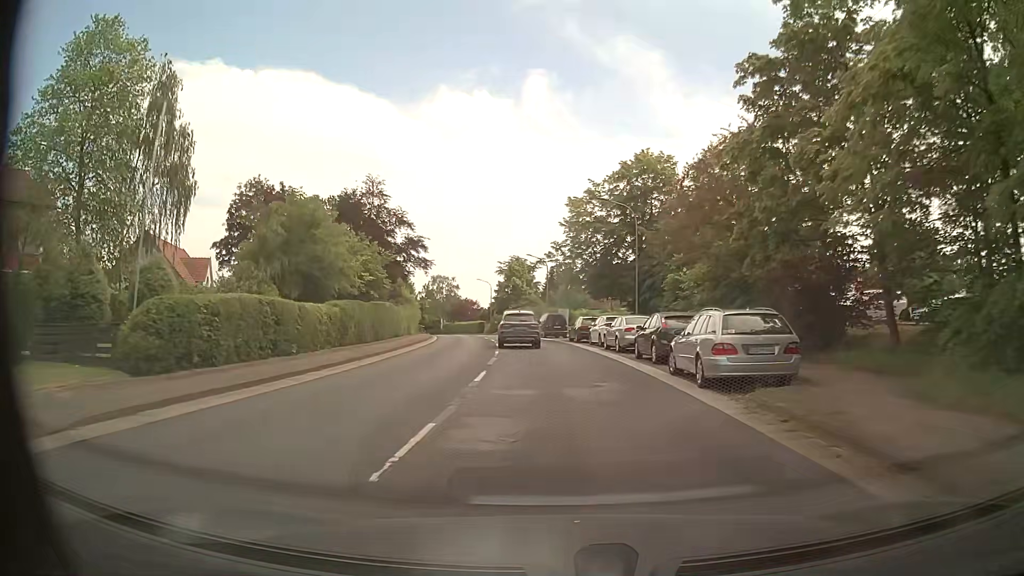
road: secondary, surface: asphalt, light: Day
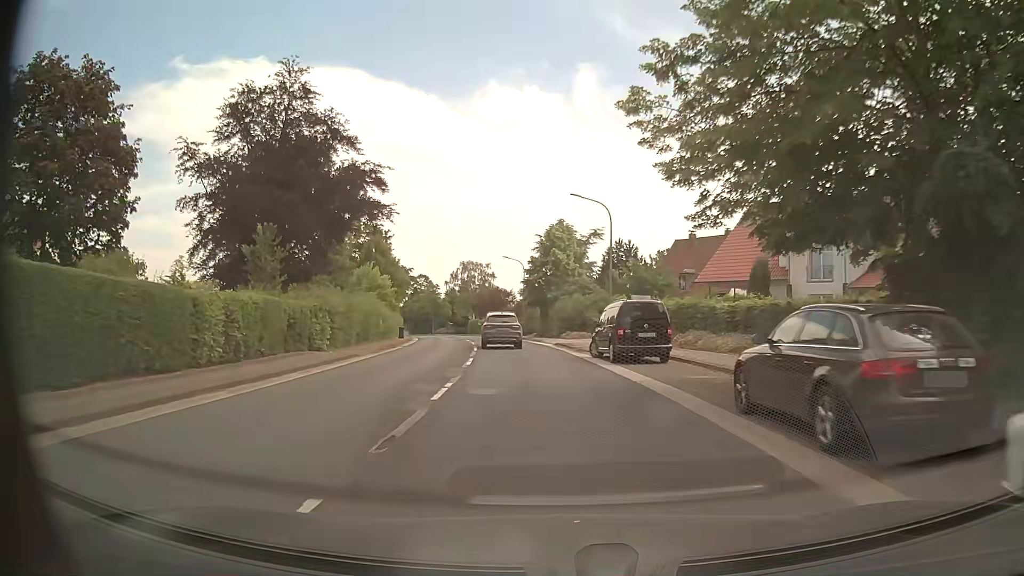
(-0.8, +30.9) m; -4°
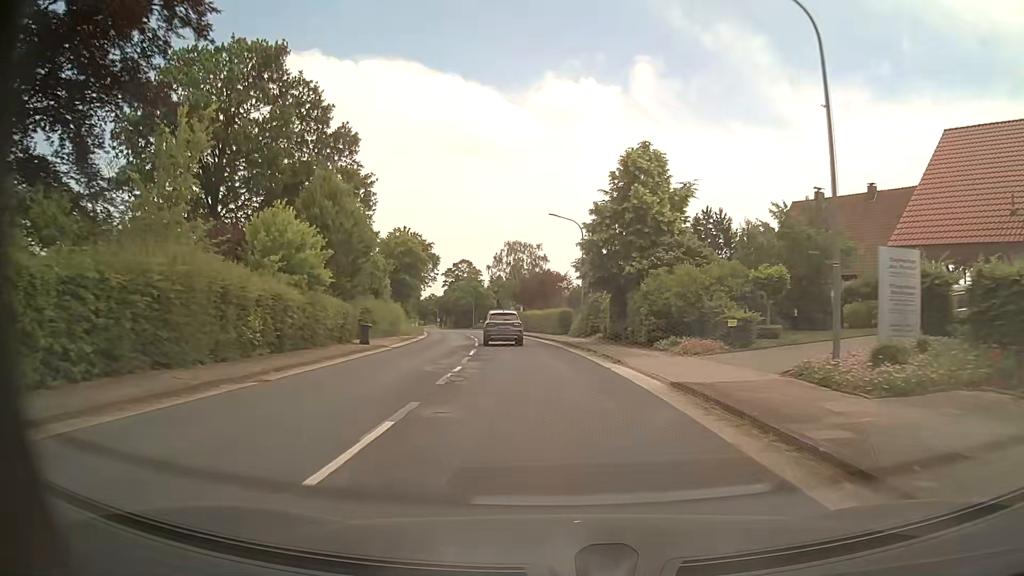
(-1.1, +23.9) m; -5°
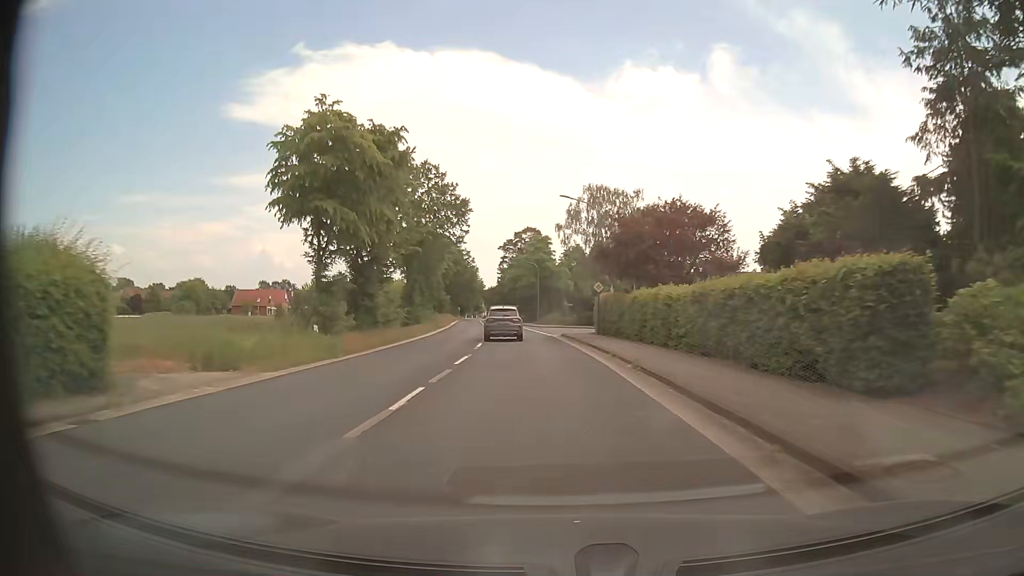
(-2.8, +41.7) m; -7°
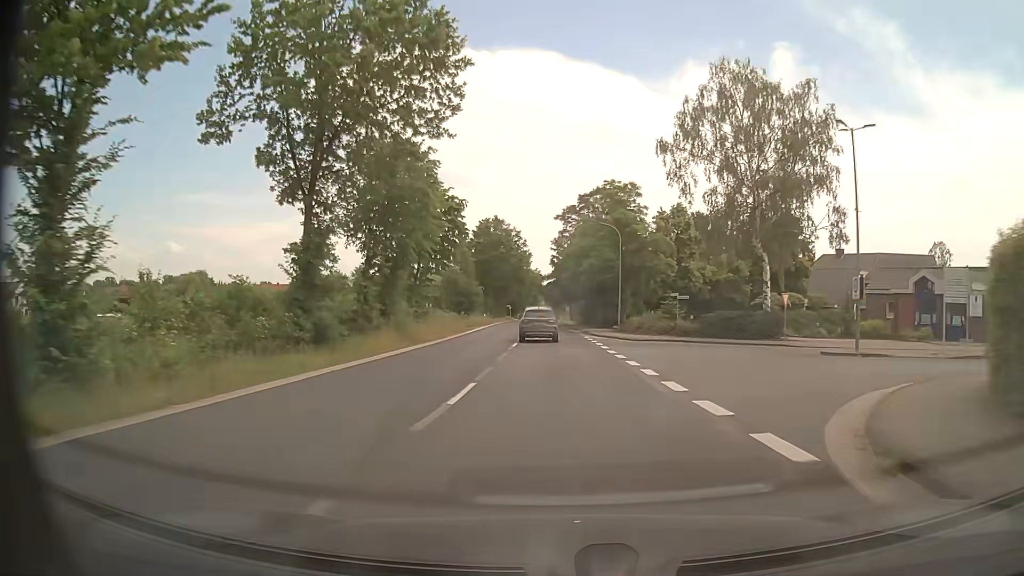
(-1.9, +35.1) m; -5°
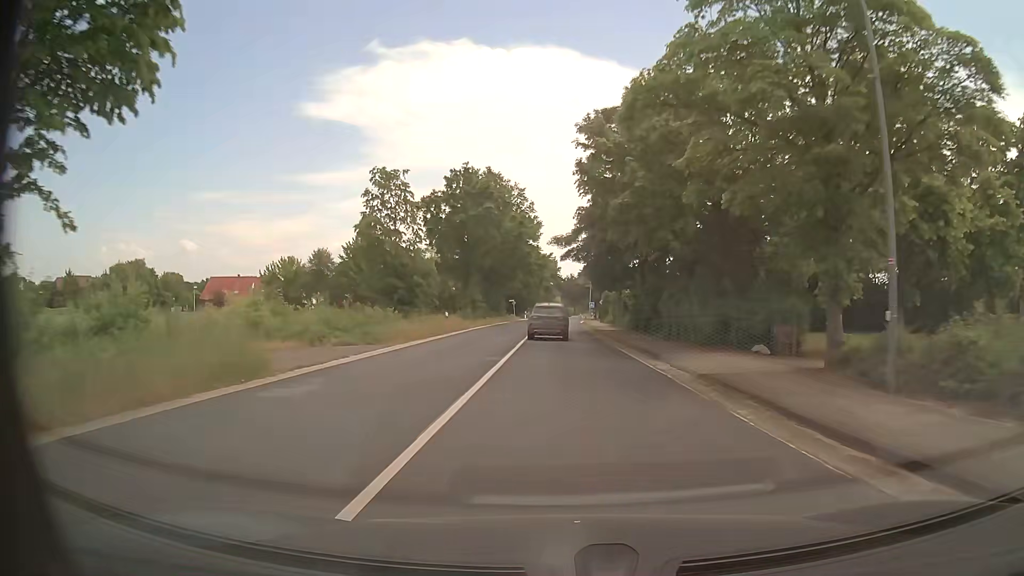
(-0.6, +36.6) m; -1°
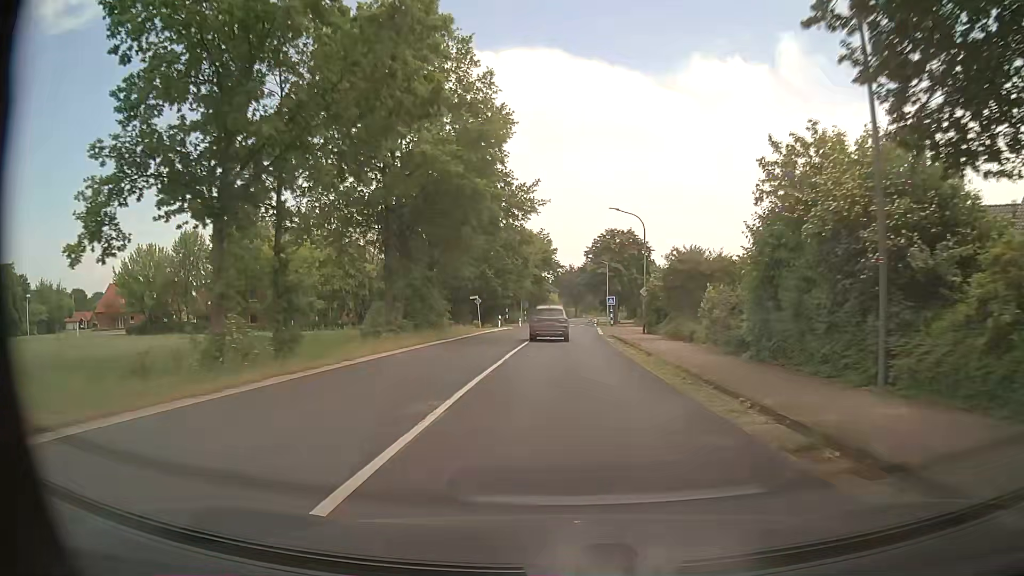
(-0.1, +42.7) m; 0°
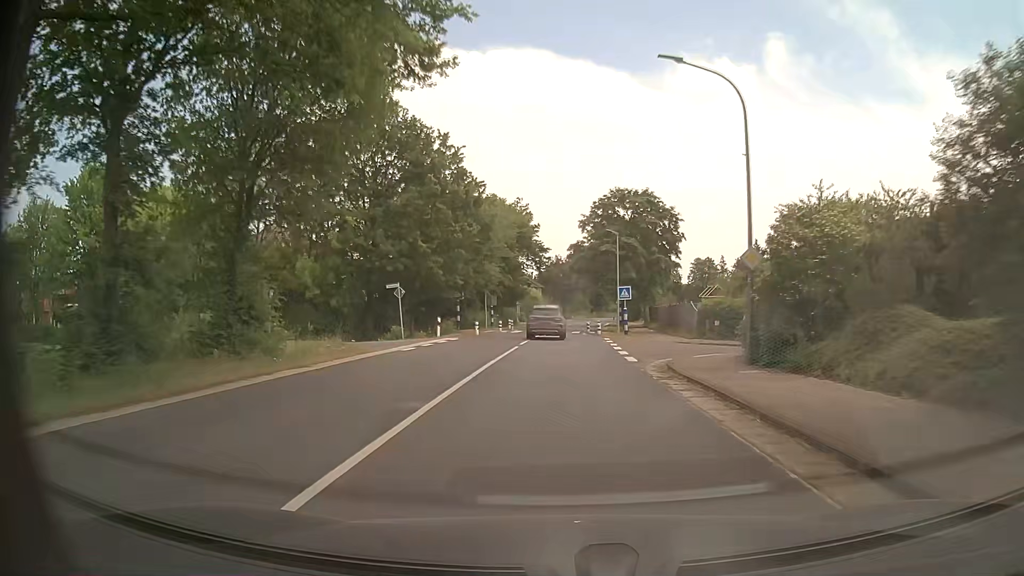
(+0.5, +24.8) m; +1°
(0, +10) (0, +20) (0, +30) (0, +40) (0, +50) (+1, +60) (+2, +70) (+4, +80) (+5, +90) (+6, +100) m
